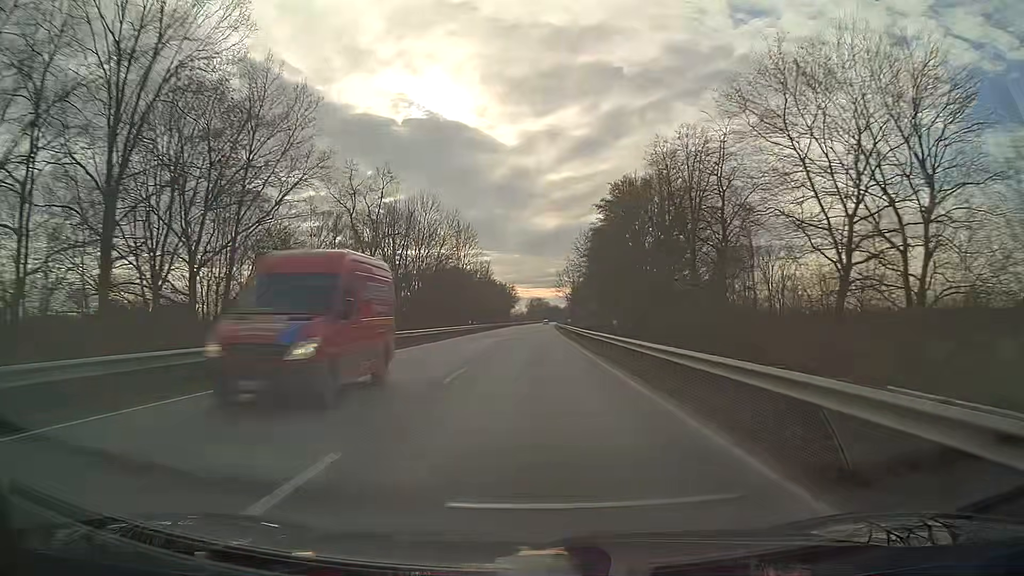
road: primary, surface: asphalt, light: Day
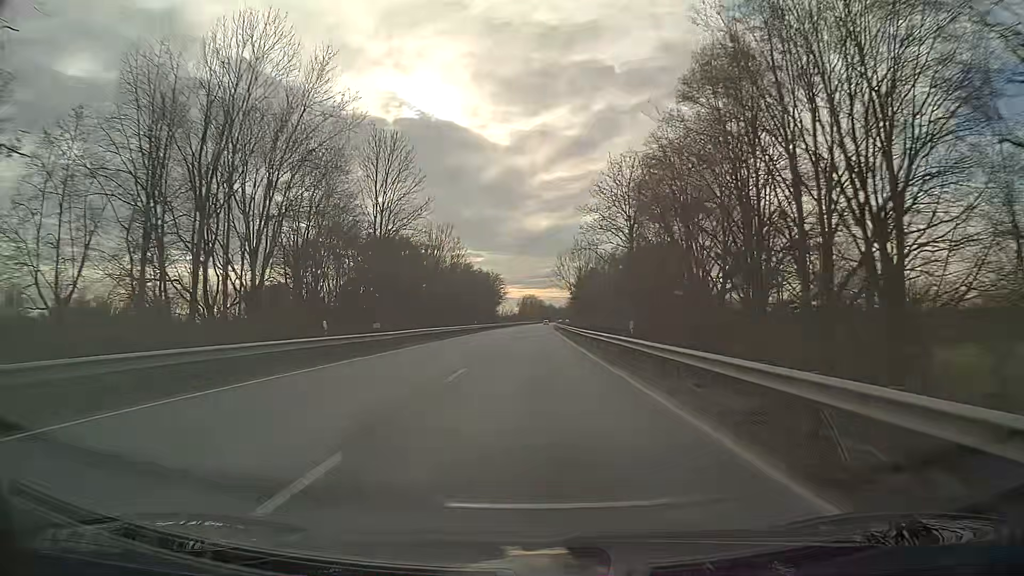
(+0.2, +47.4) m; 0°
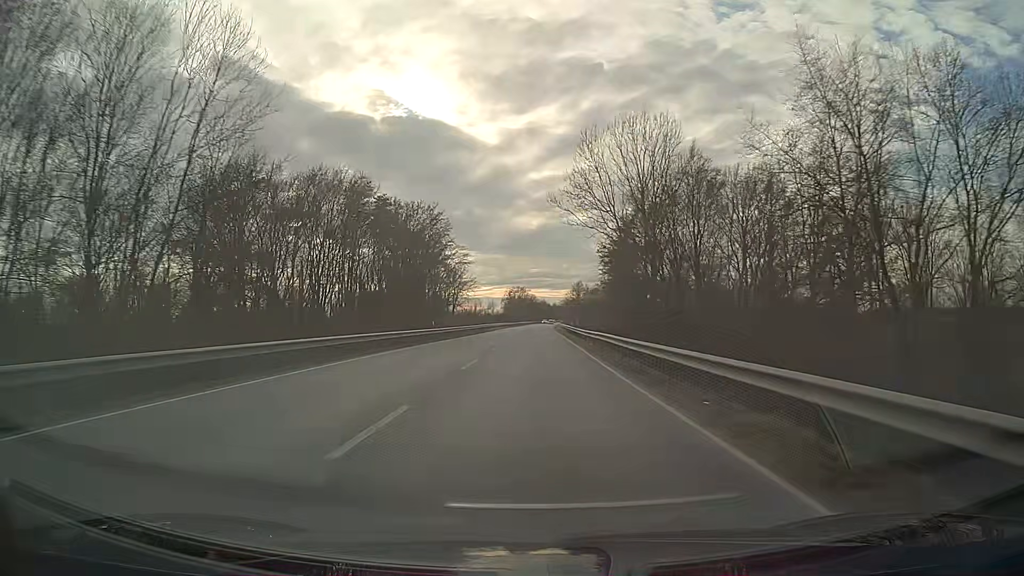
(+0.5, +78.9) m; +1°
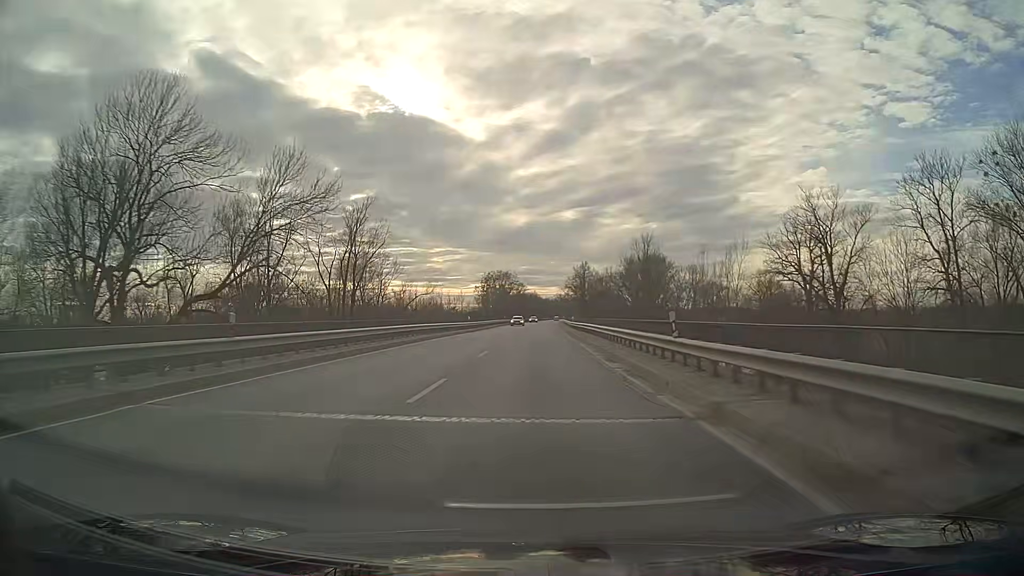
(+0.7, +79.0) m; +1°
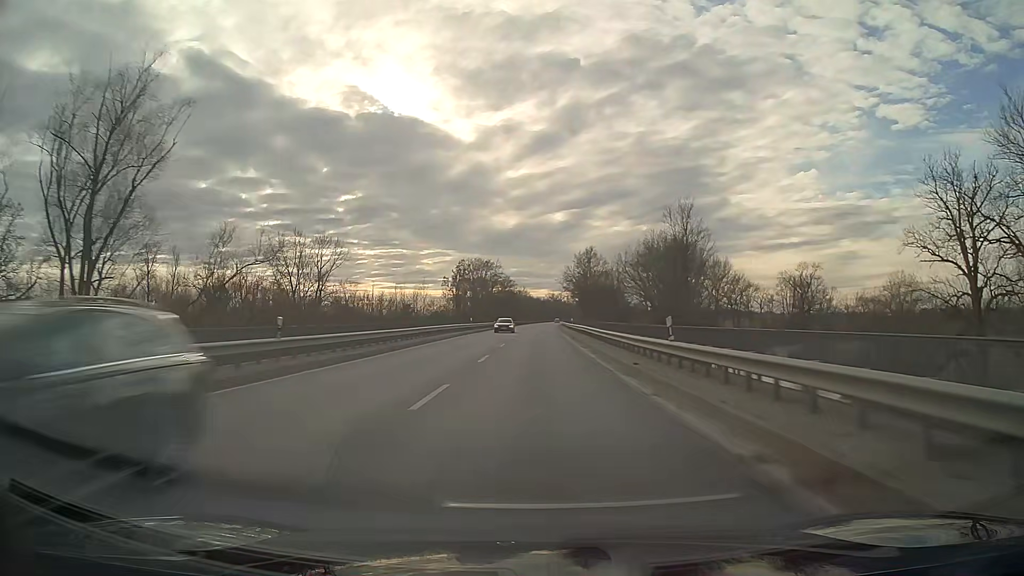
(+0.3, +47.4) m; +1°
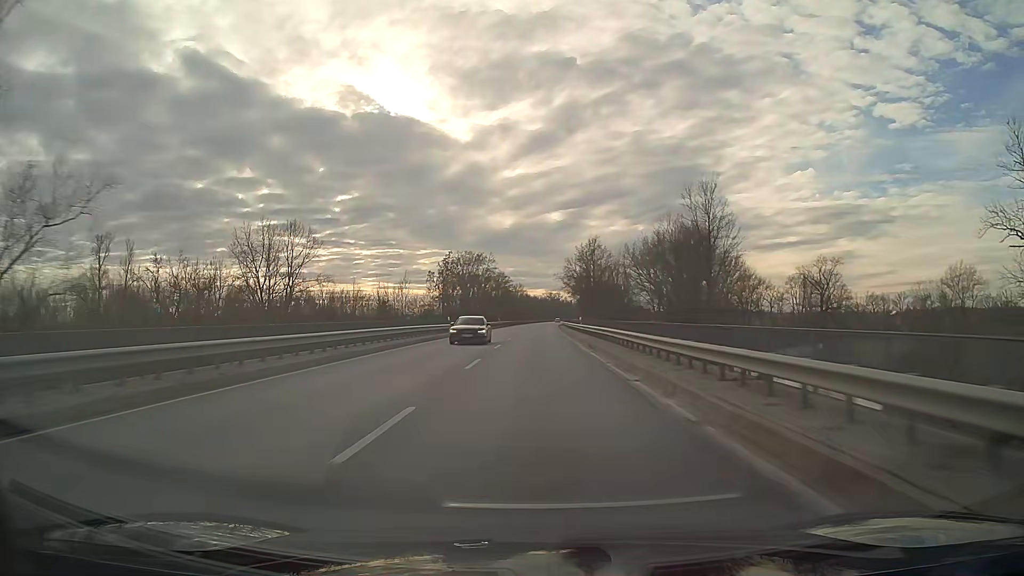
(0.0, +15.8) m; 0°
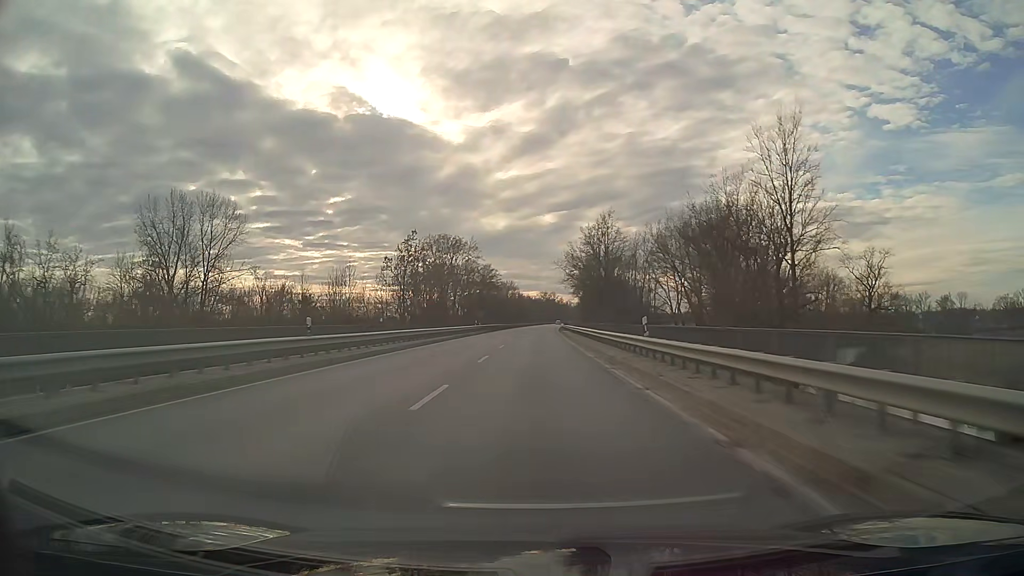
(+0.2, +31.6) m; +1°
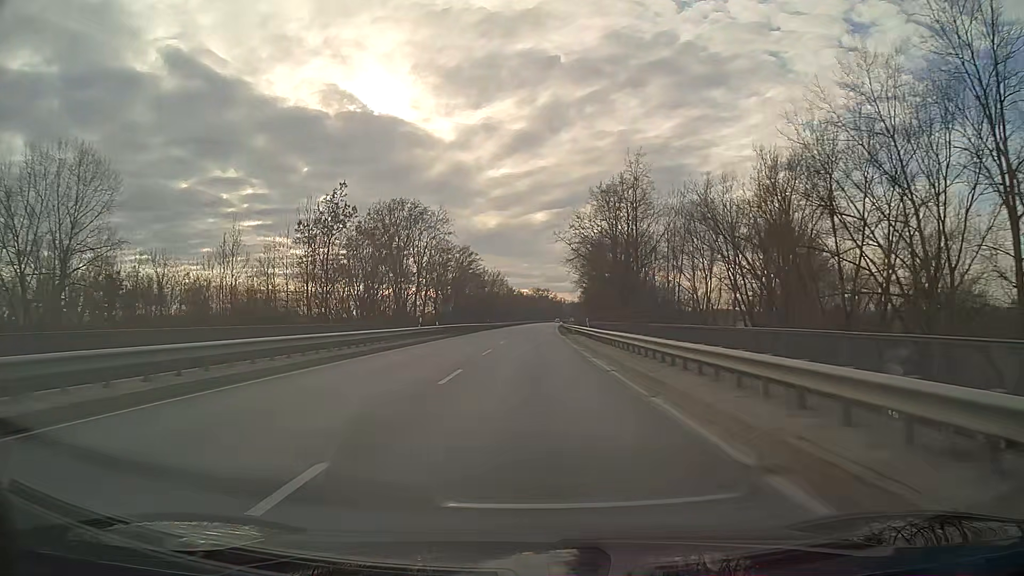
(+0.2, +31.6) m; +1°
(0, +10) (0, +20) (0, +30) (0, +40) (0, +50) (0, +60) (+1, +70) (+1, +80) (+1, +90) (+1, +100) m
